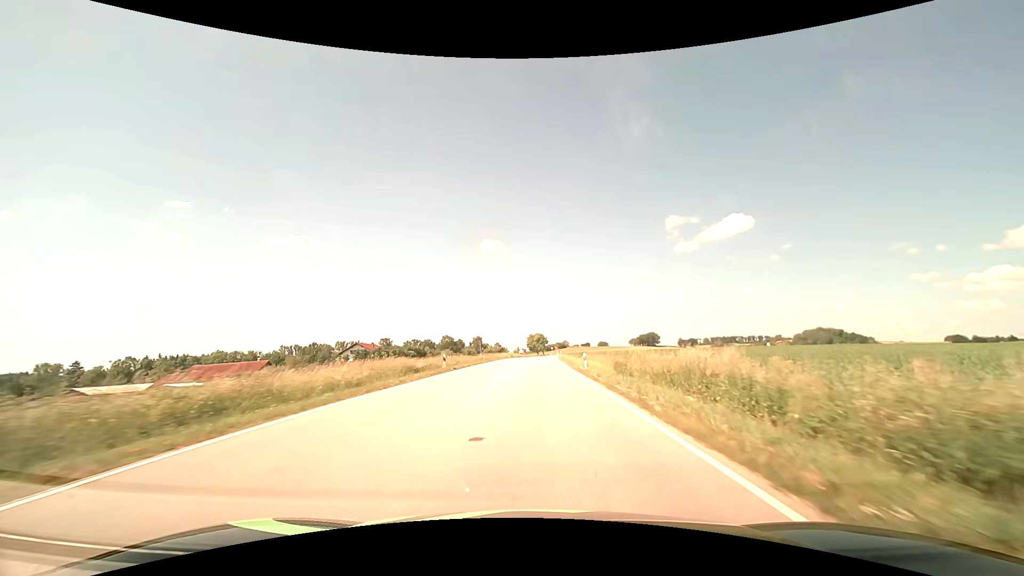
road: secondary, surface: asphalt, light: Day
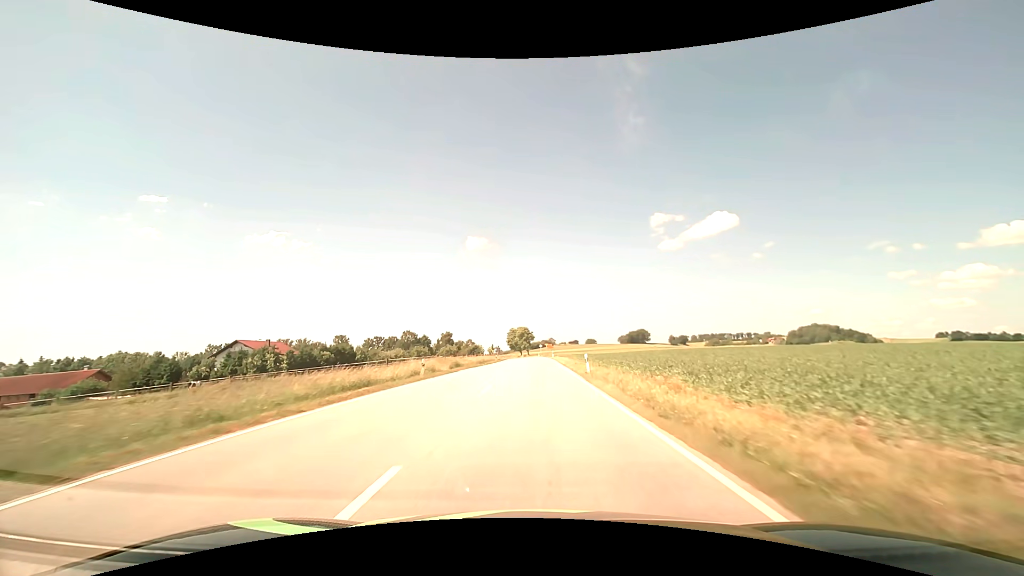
(+1.2, +58.4) m; +2°
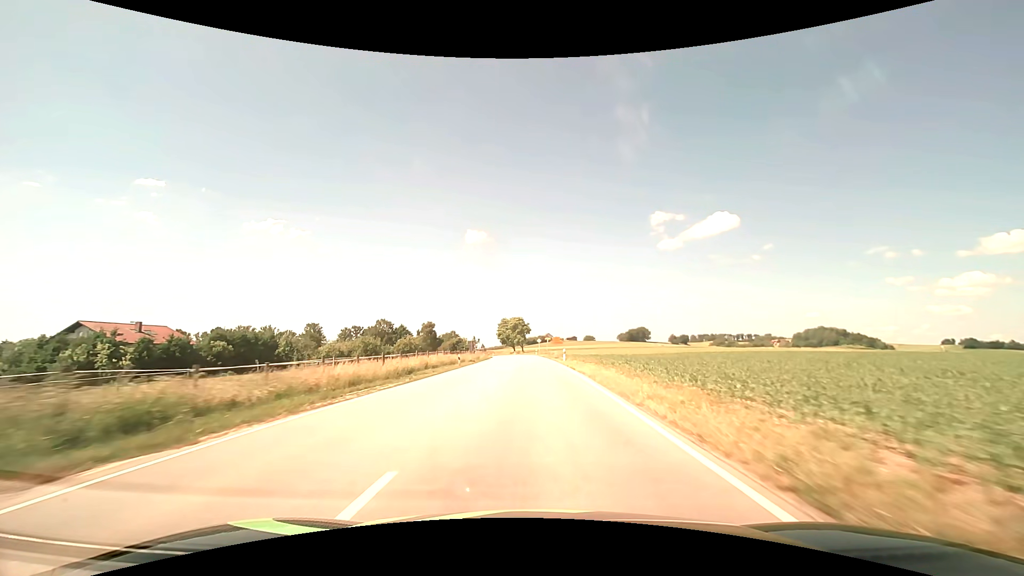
(+0.1, +36.3) m; 0°
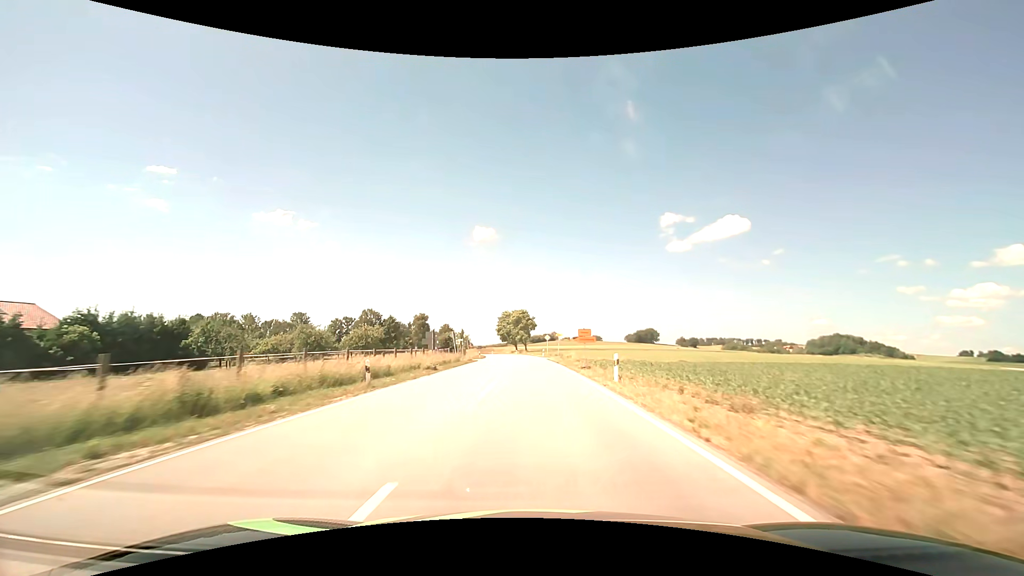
(-0.1, +24.5) m; 0°
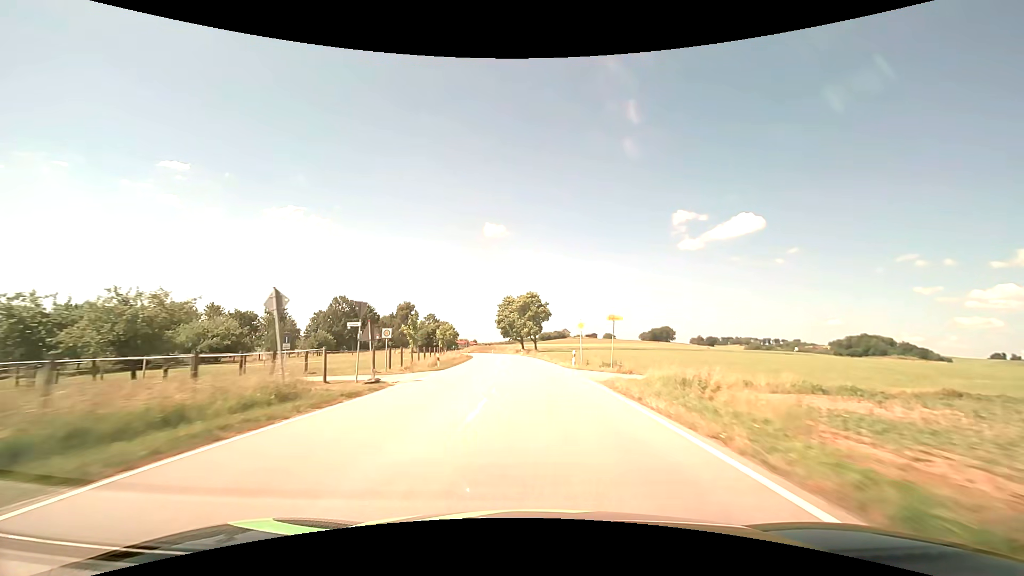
(-0.5, +37.3) m; -1°
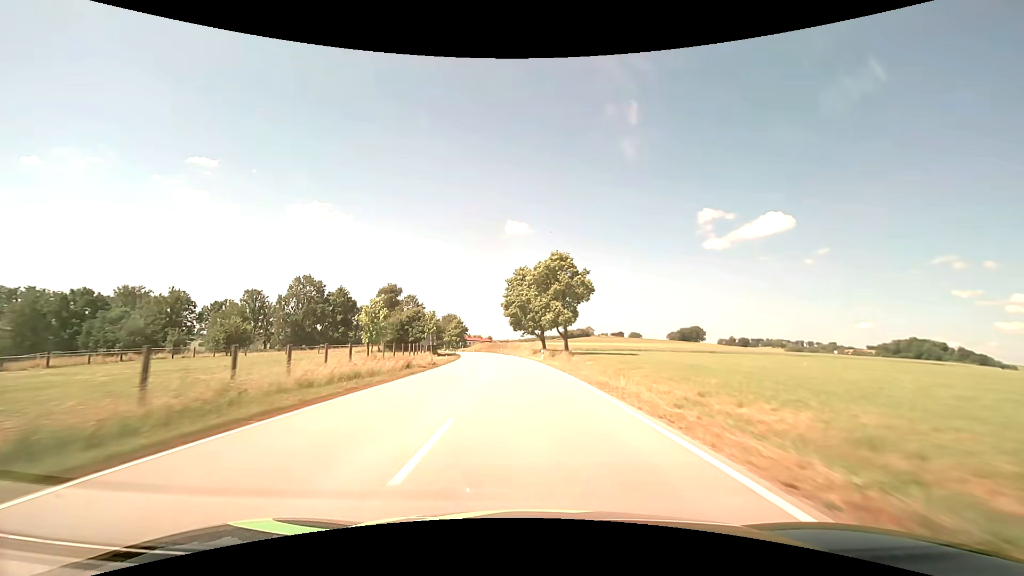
(-0.7, +37.8) m; -2°
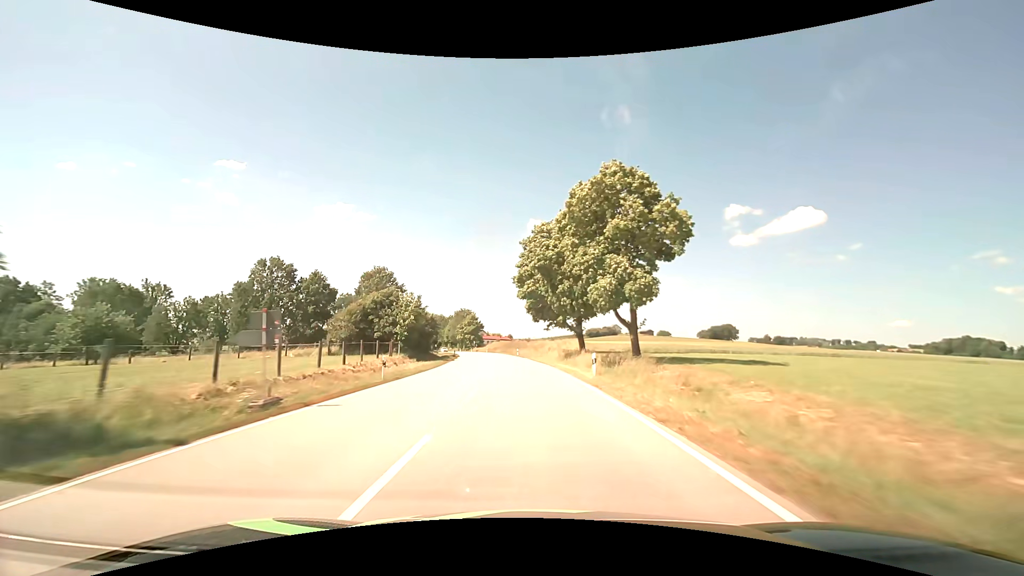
(-0.6, +25.5) m; -2°
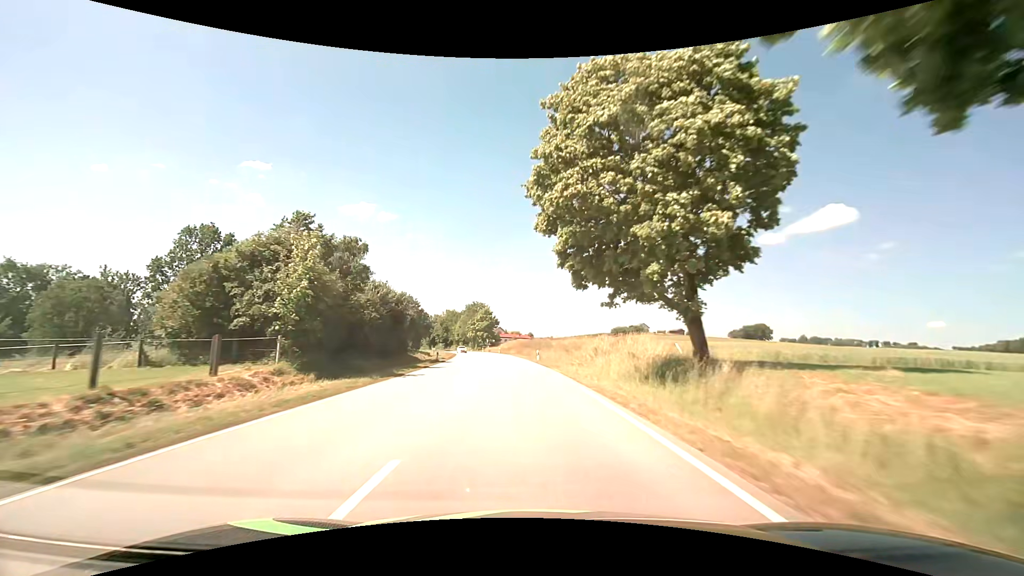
(-0.6, +25.8) m; -2°
(0, +10) (0, +20) (-1, +30) (-2, +40) (-3, +50) (-4, +60) (-5, +70) (-7, +80) (-8, +89) (-10, +99) m
